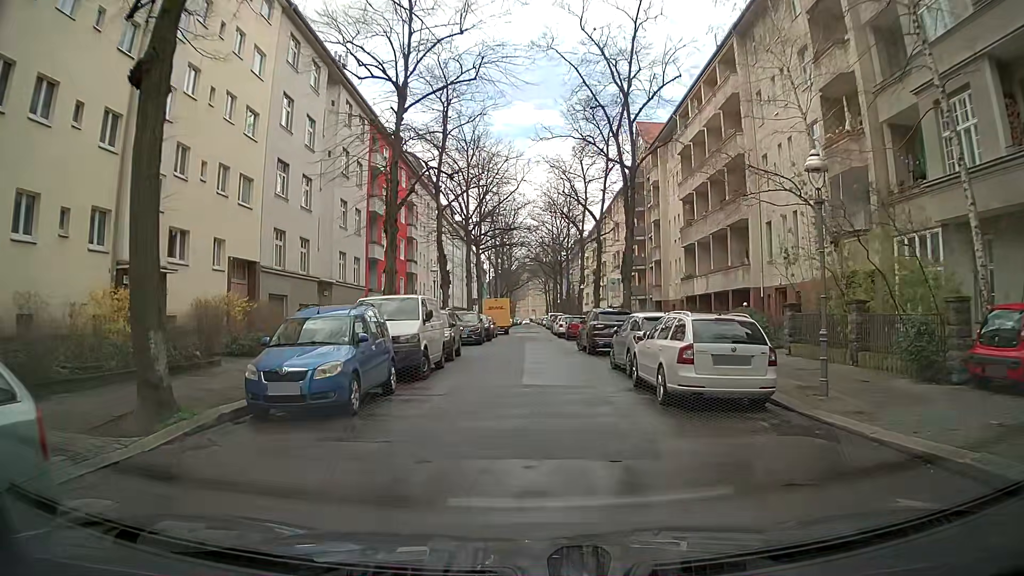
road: residential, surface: asphalt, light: Day
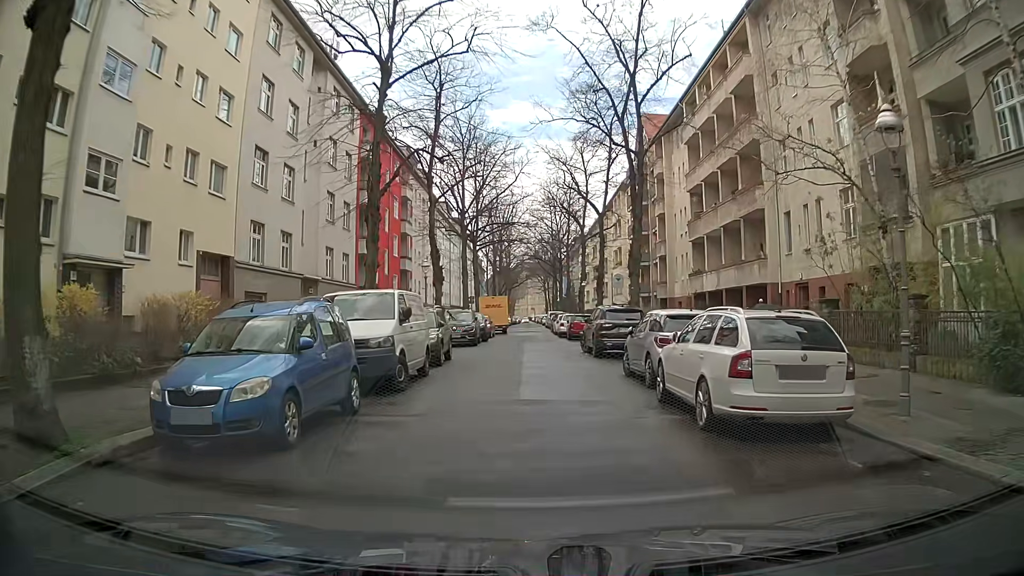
(-0.1, +2.6) m; -2°
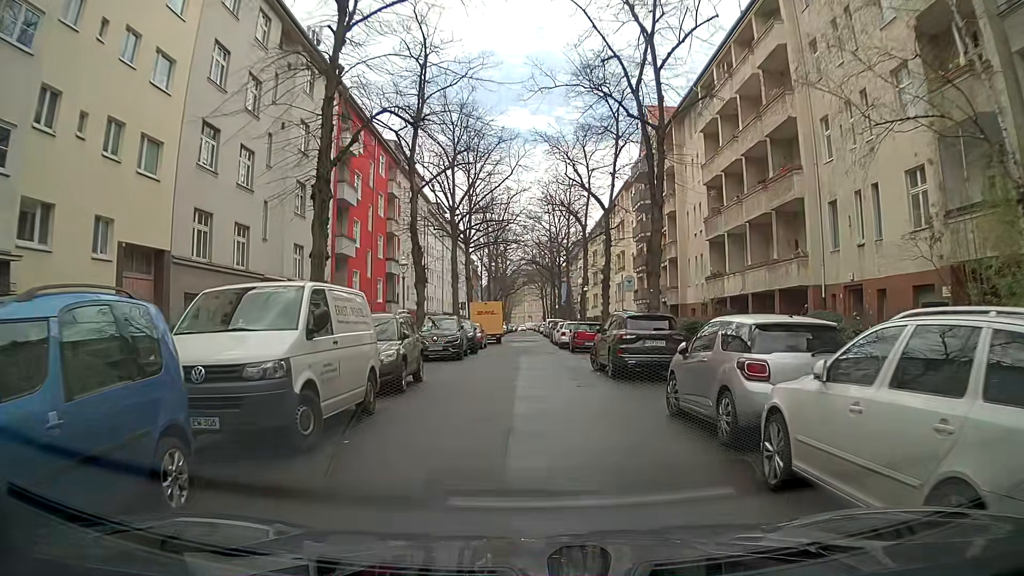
(0.0, +5.2) m; -1°
